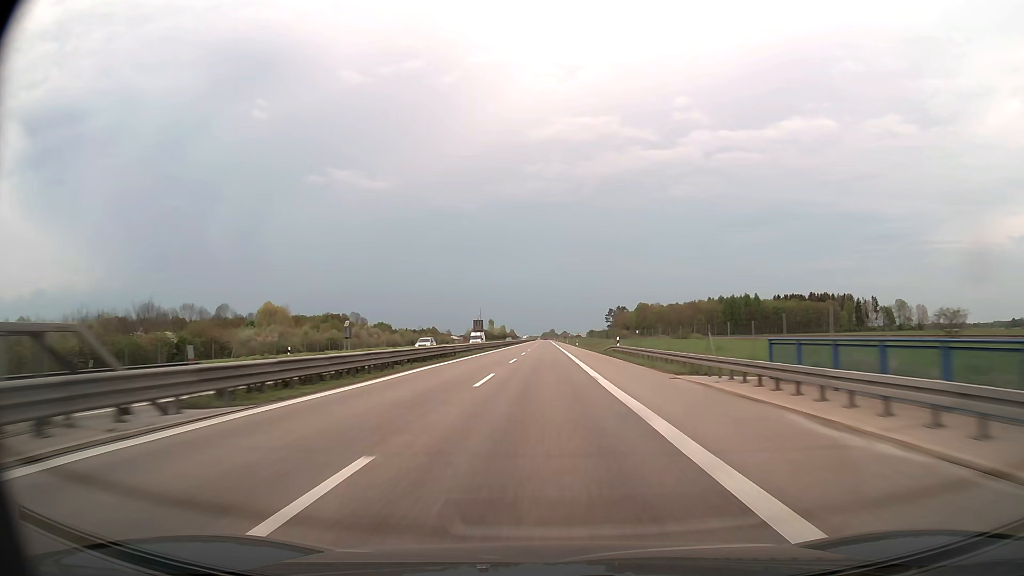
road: trunk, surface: asphalt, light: Day
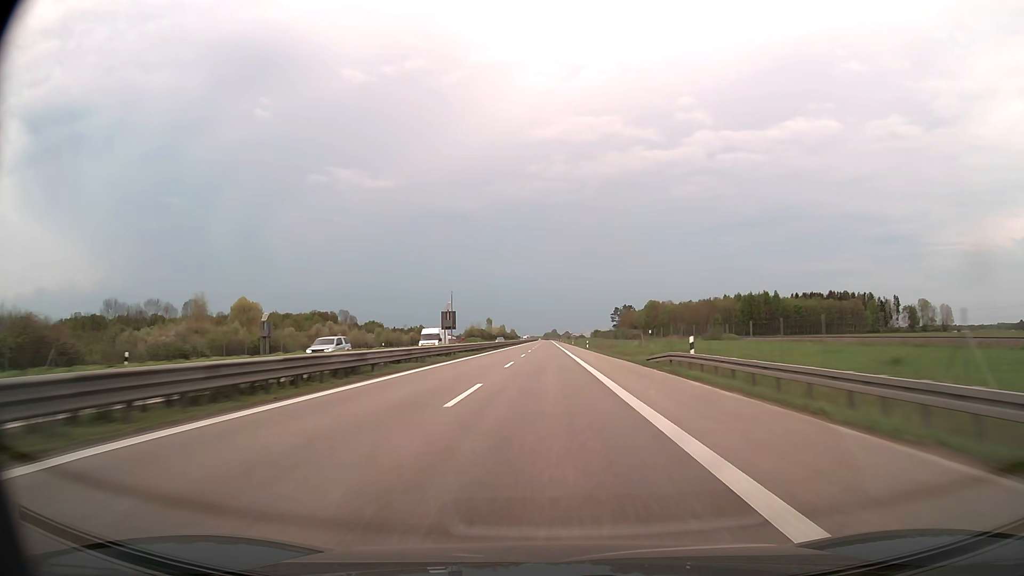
(0.0, +23.8) m; 0°
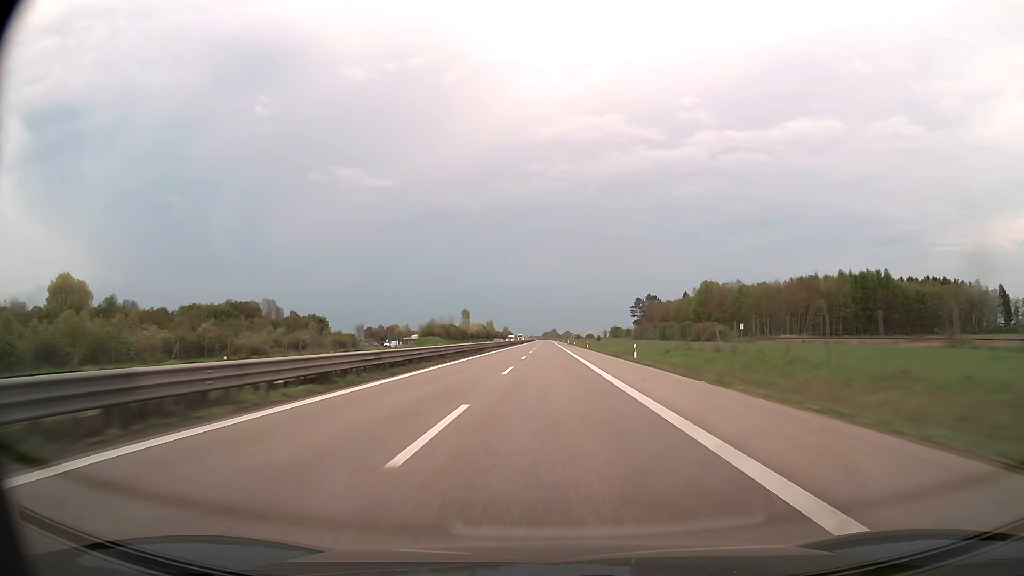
(-0.2, +95.3) m; 0°
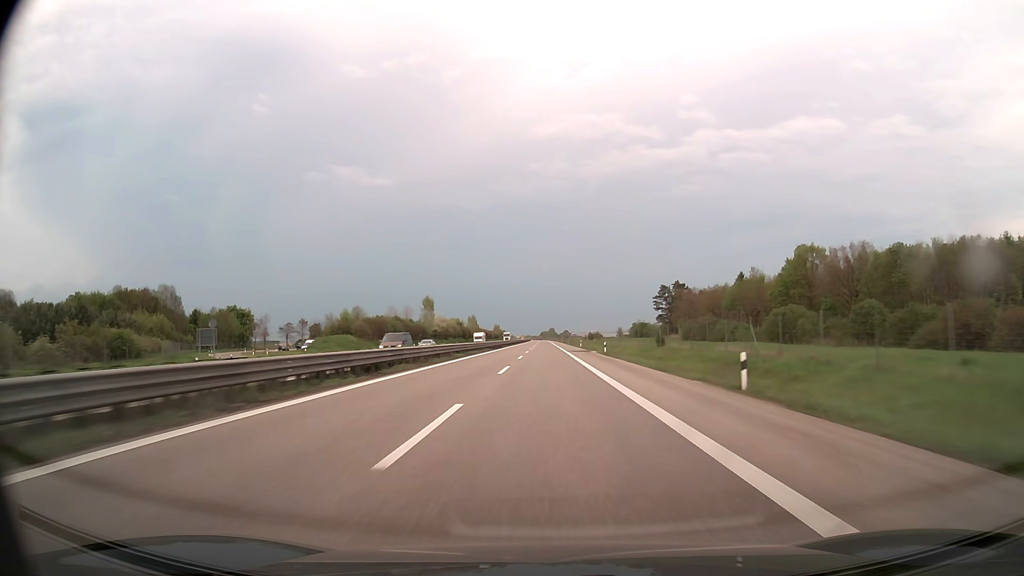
(+0.1, +71.4) m; 0°
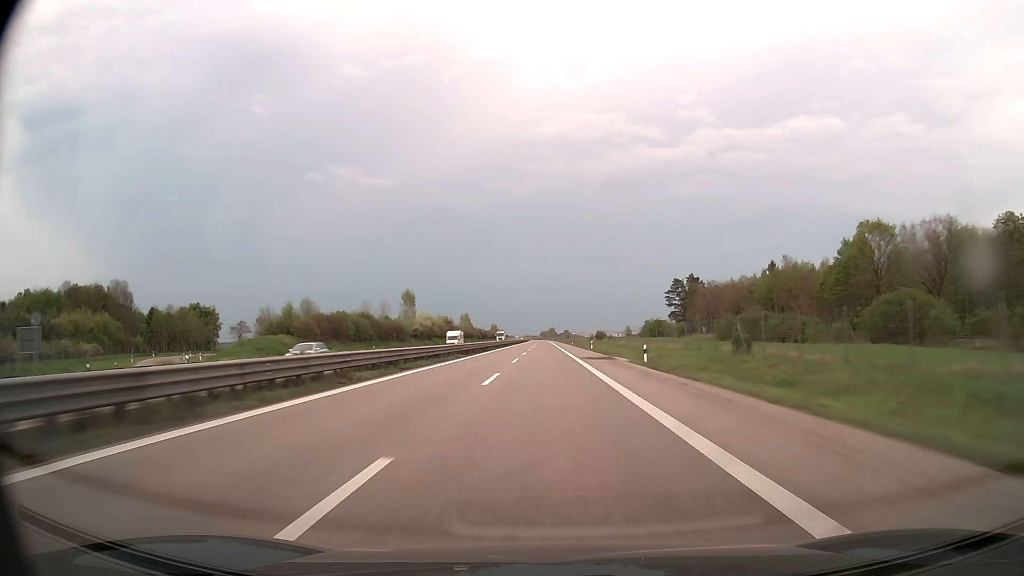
(0.0, +23.8) m; 0°
